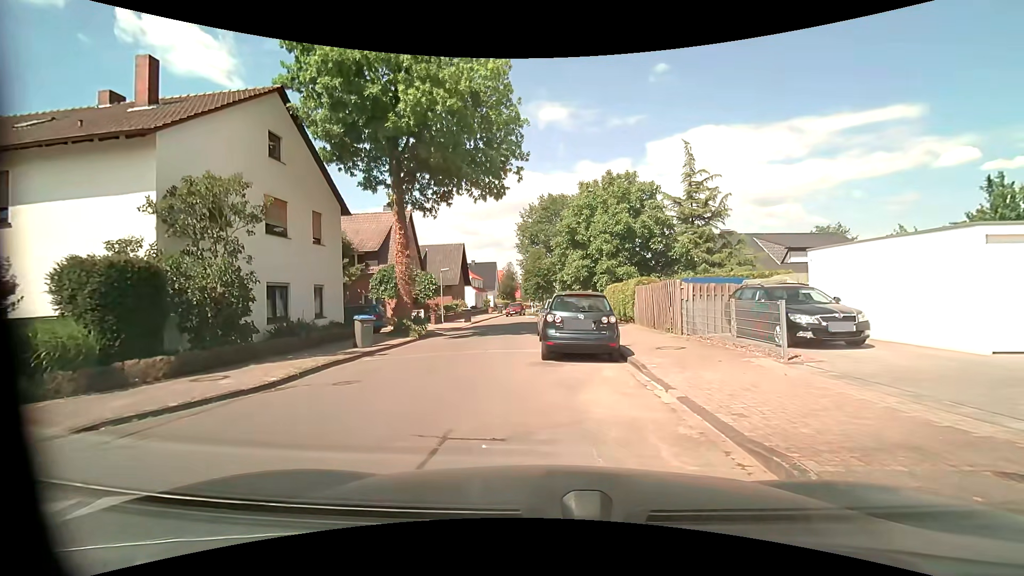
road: unclassified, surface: asphalt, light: Day
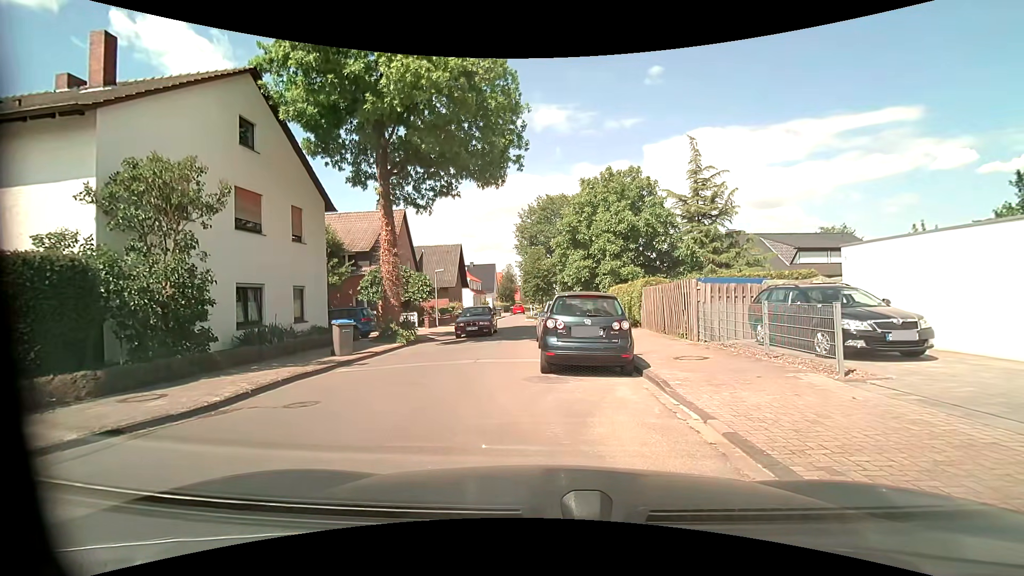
(0.0, +1.6) m; +1°
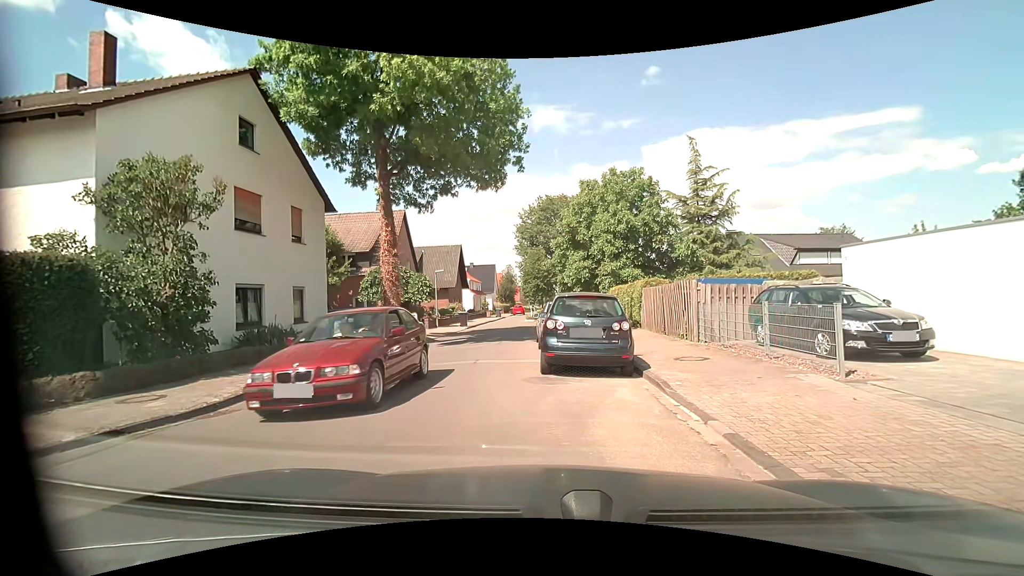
(0.0, 0.0) m; 0°
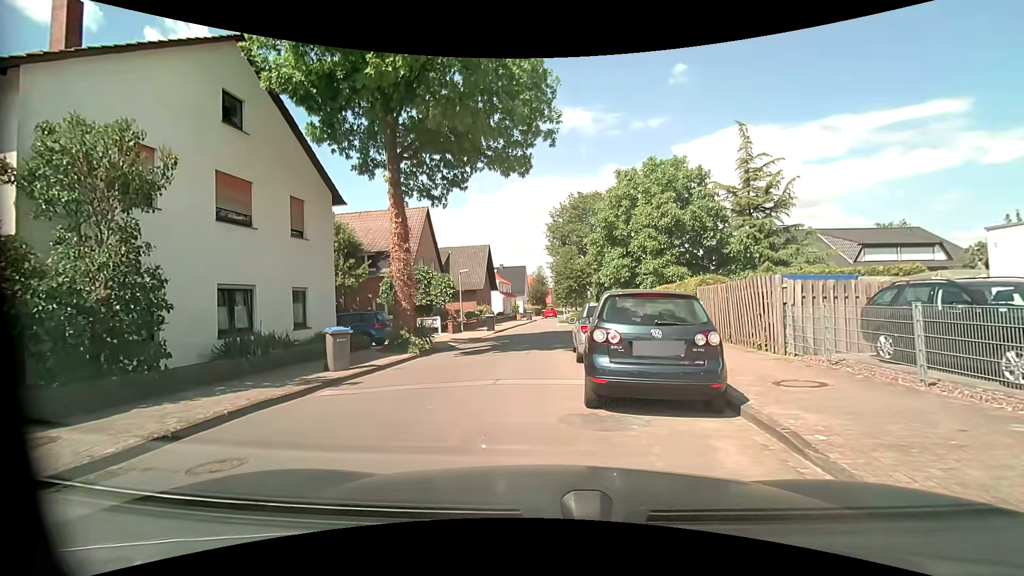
(-0.1, +3.0) m; -2°
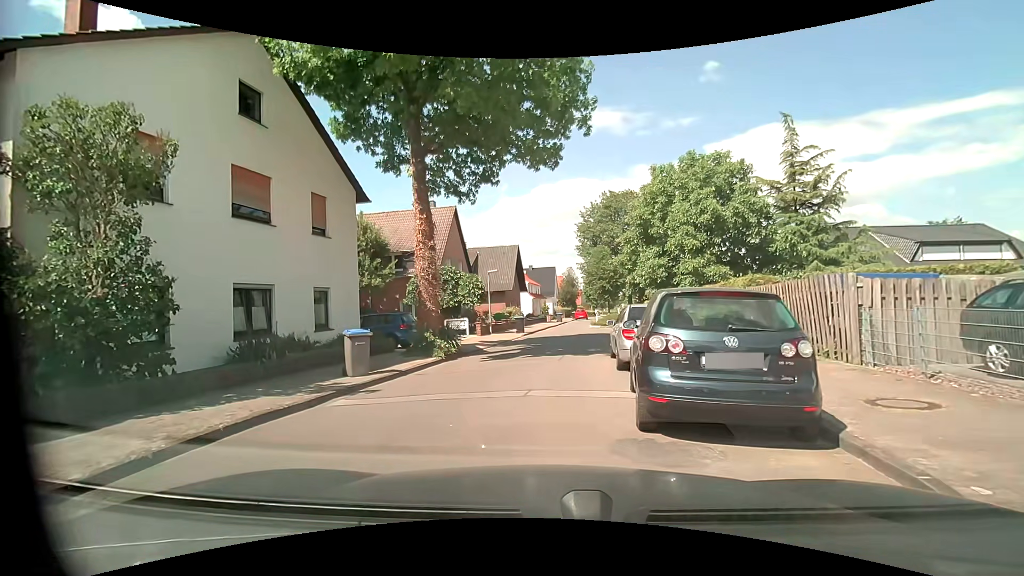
(-0.1, +1.1) m; -6°
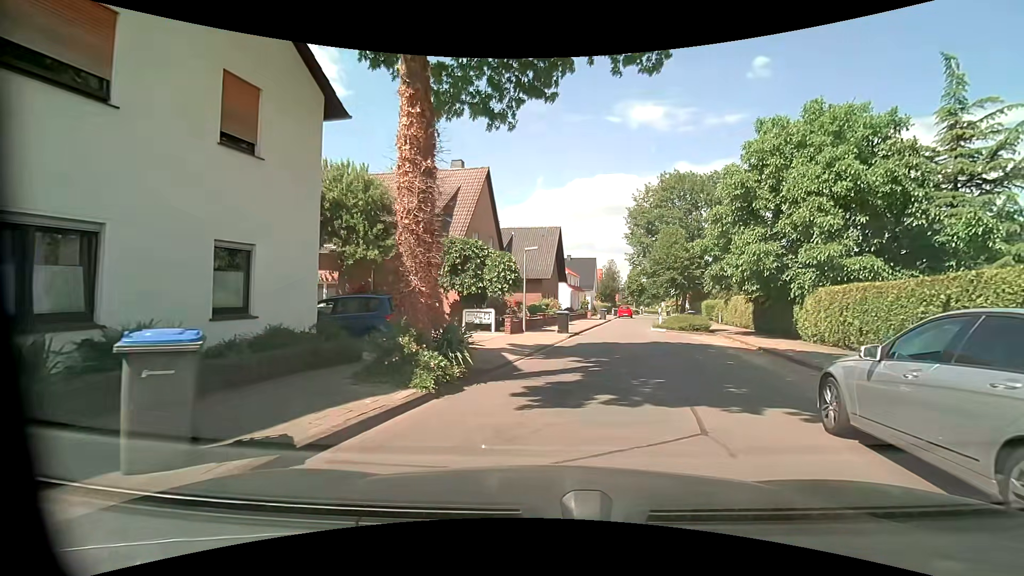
(-0.9, +8.0) m; -6°
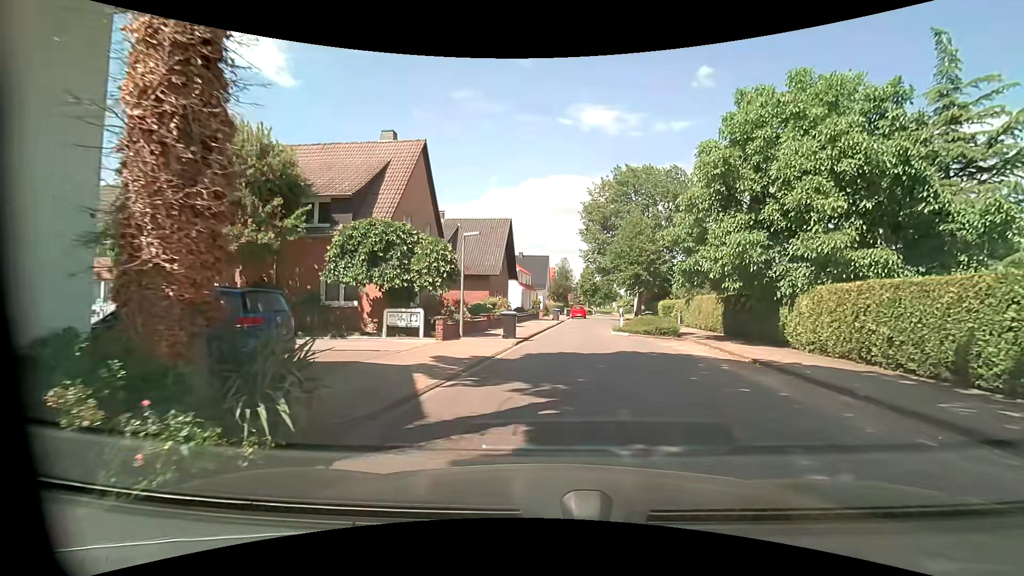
(+0.4, +4.5) m; +7°
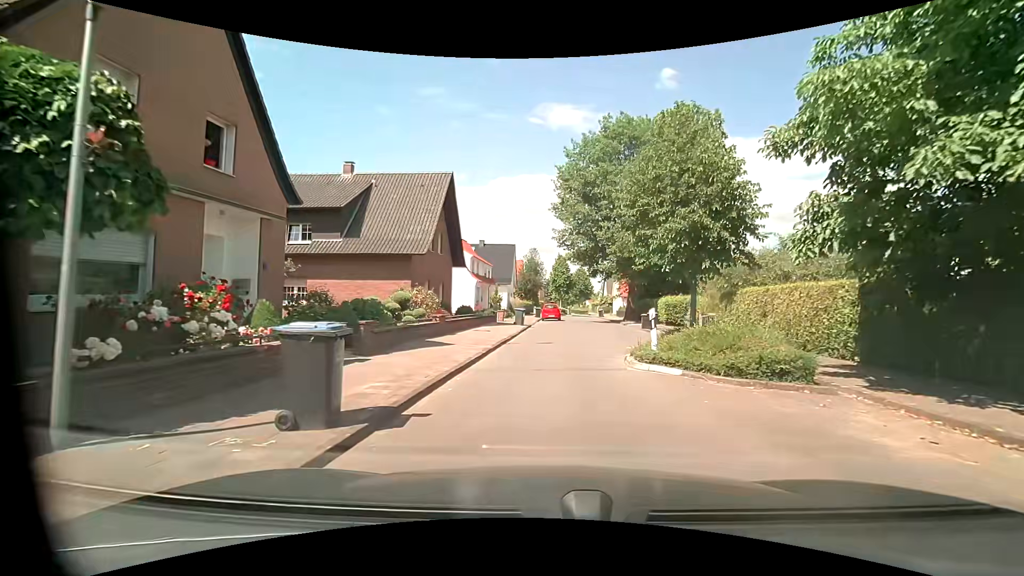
(+0.8, +14.6) m; +4°
